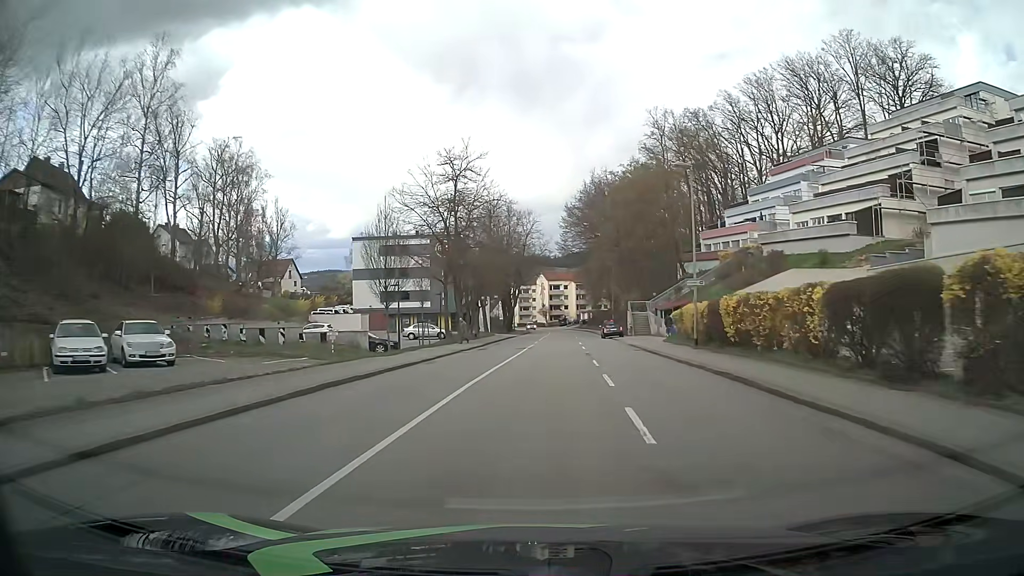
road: tertiary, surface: asphalt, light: Day
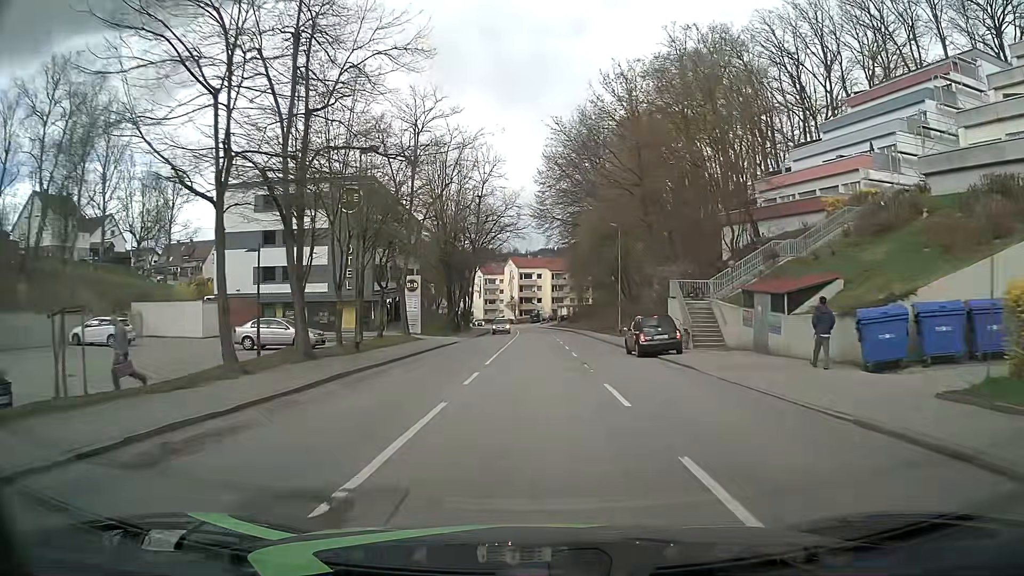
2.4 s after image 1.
(+0.9, +30.5) m; +3°
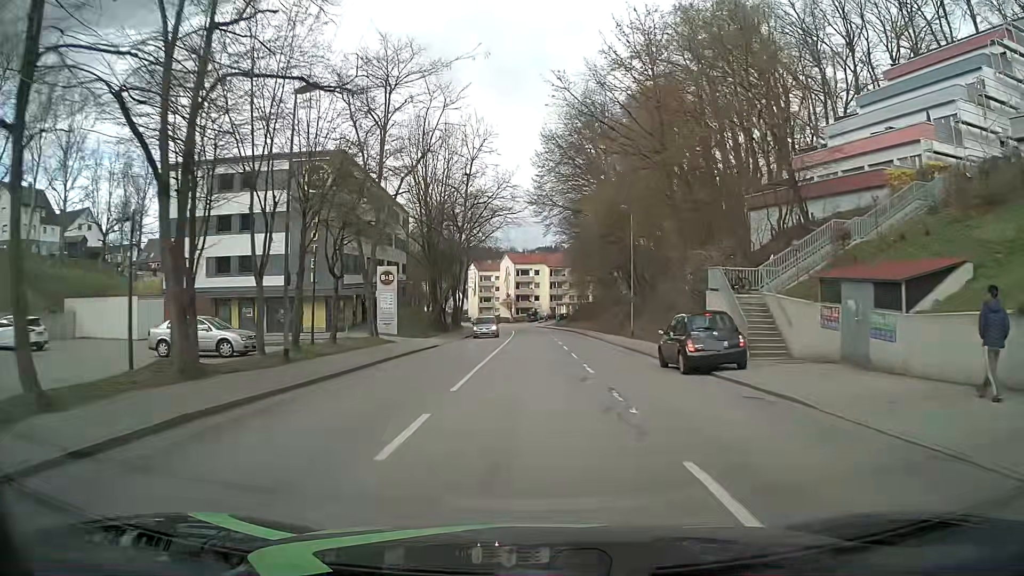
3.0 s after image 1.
(0.0, +7.7) m; 0°
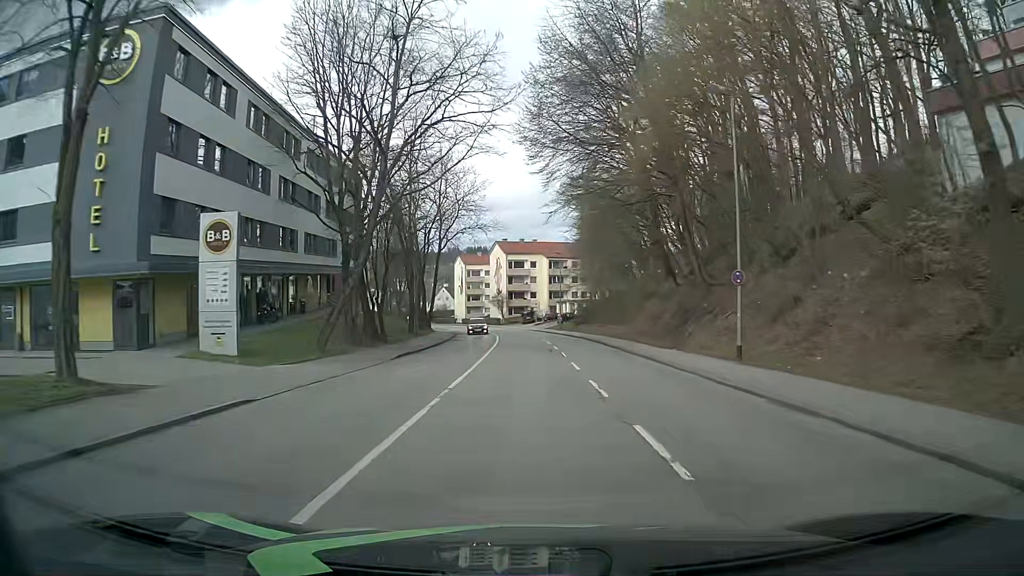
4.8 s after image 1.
(+0.2, +23.0) m; +1°
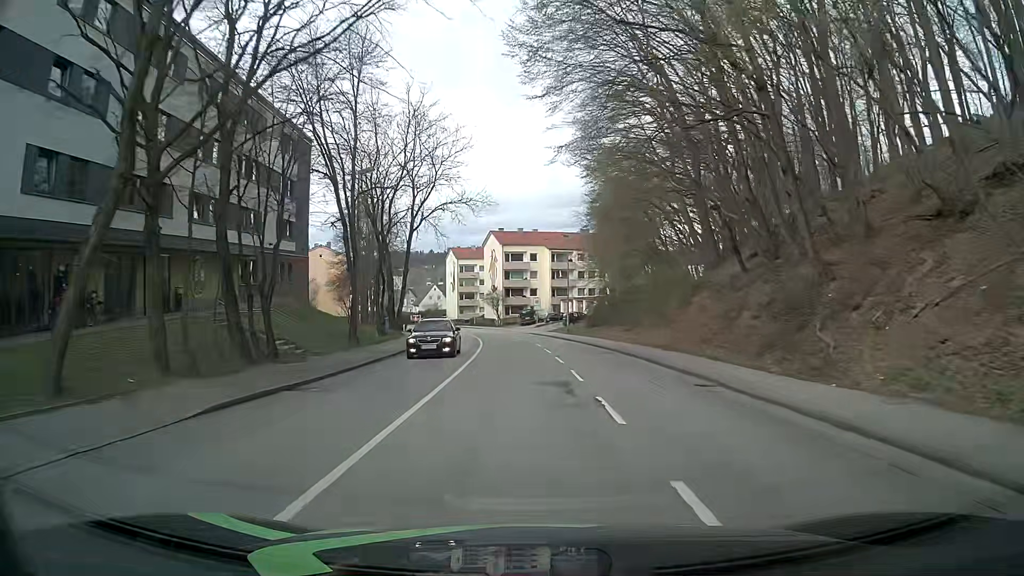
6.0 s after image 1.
(+0.1, +15.3) m; 0°
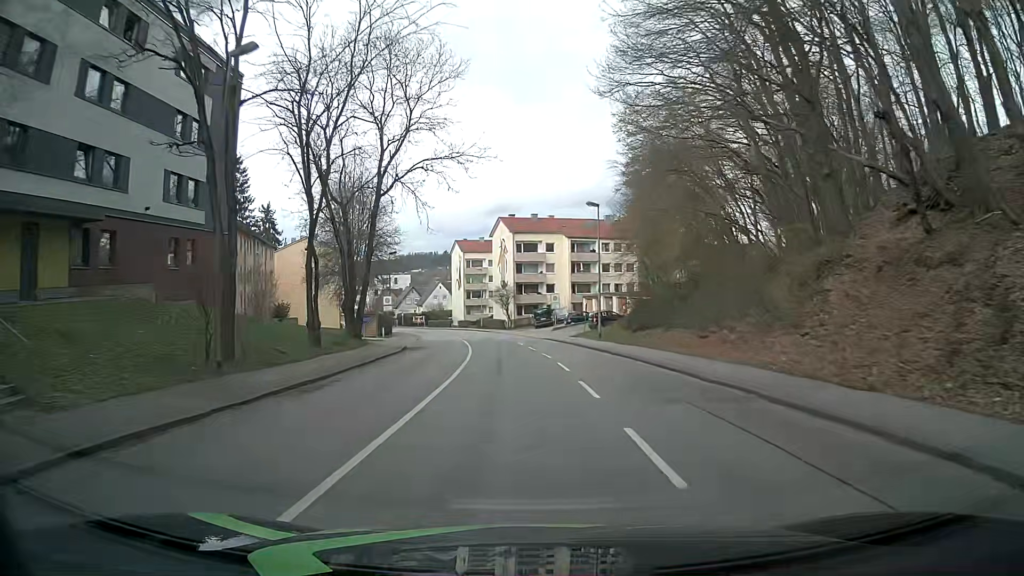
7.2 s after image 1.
(-0.1, +15.3) m; -2°
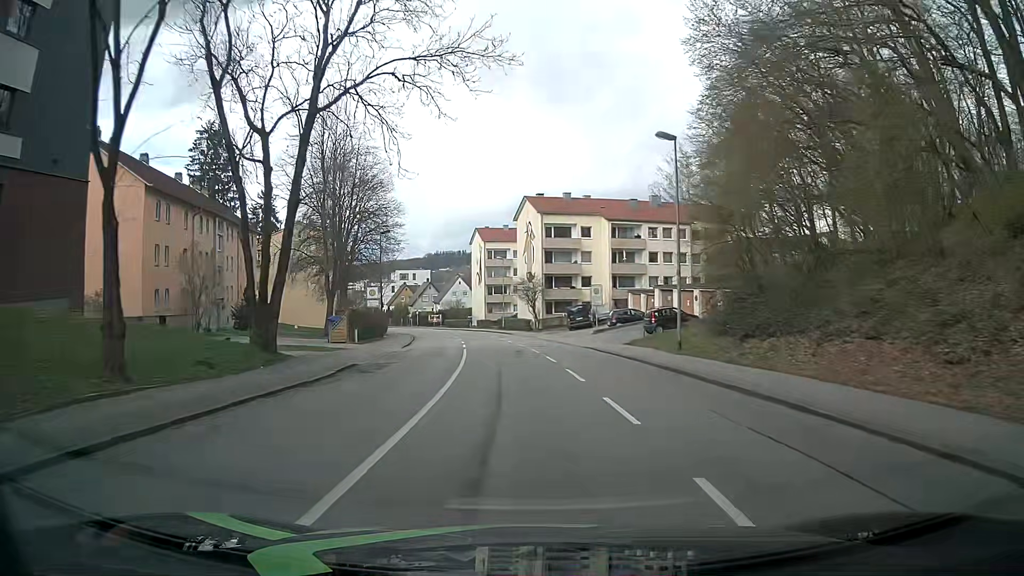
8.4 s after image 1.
(-0.1, +15.3) m; -1°
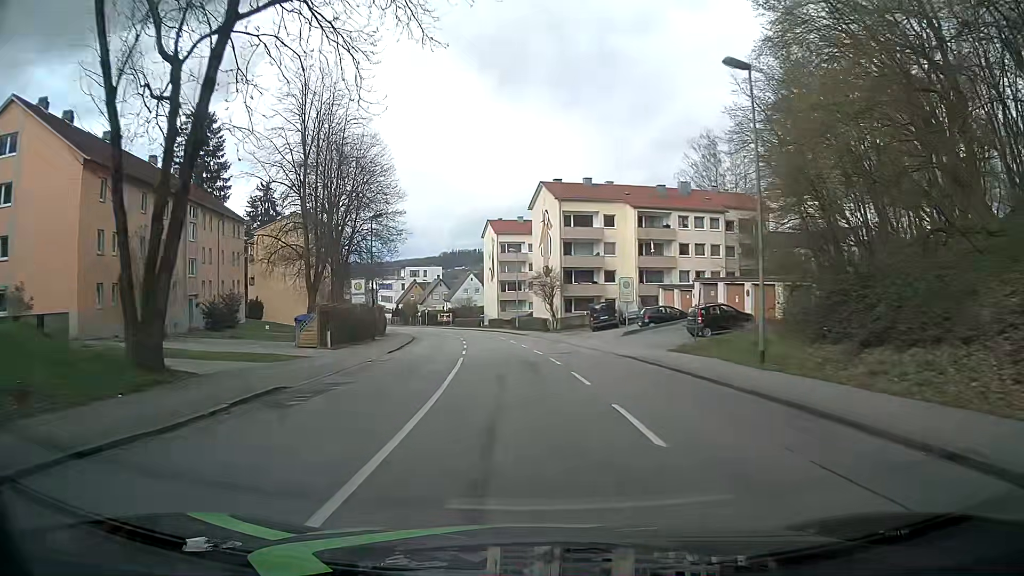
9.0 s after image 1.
(-0.1, +7.7) m; -1°
(0, +10) (-1, +20) (-2, +30) (-3, +40) (-4, +50) (-6, +60) (-9, +69) (-11, +79) (-14, +89) (-18, +98) m
